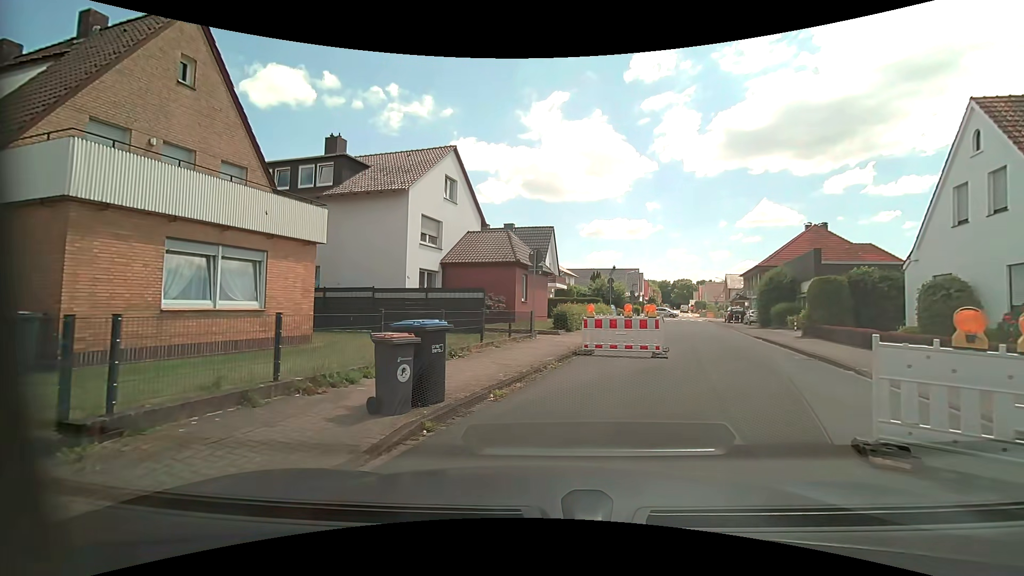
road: residential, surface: asphalt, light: Day
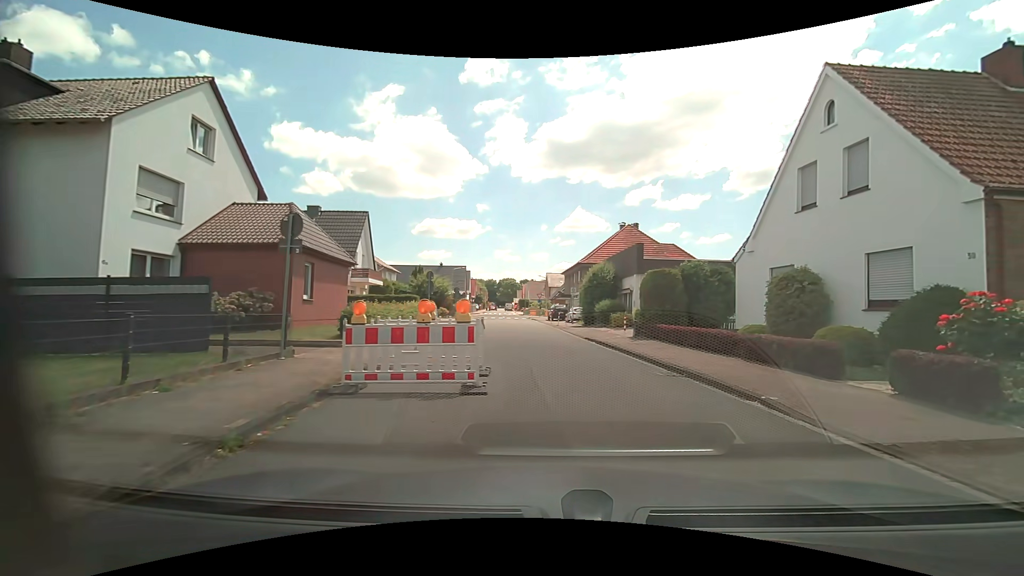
(+0.9, +6.1) m; +21°
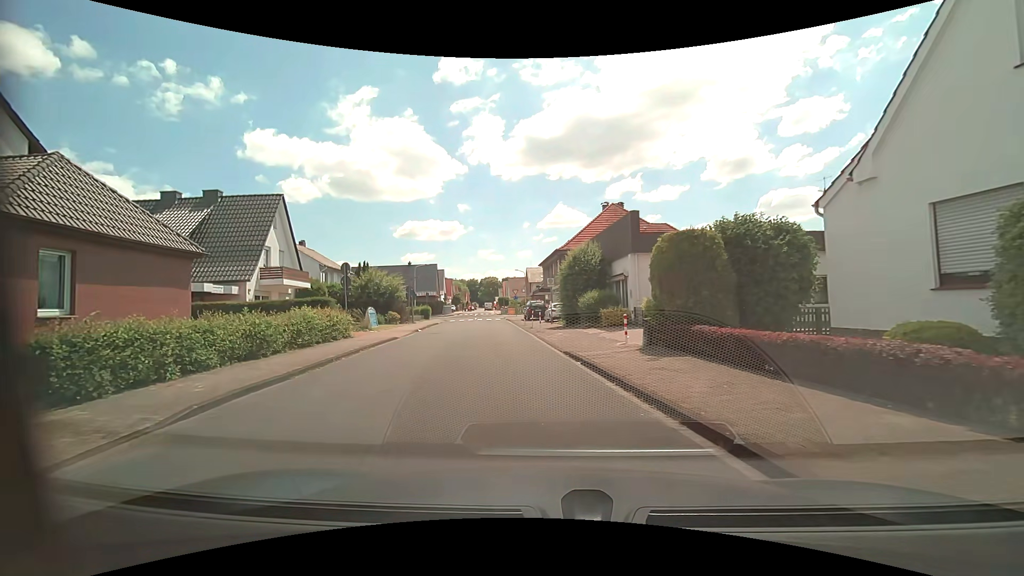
(+0.7, +9.4) m; +1°
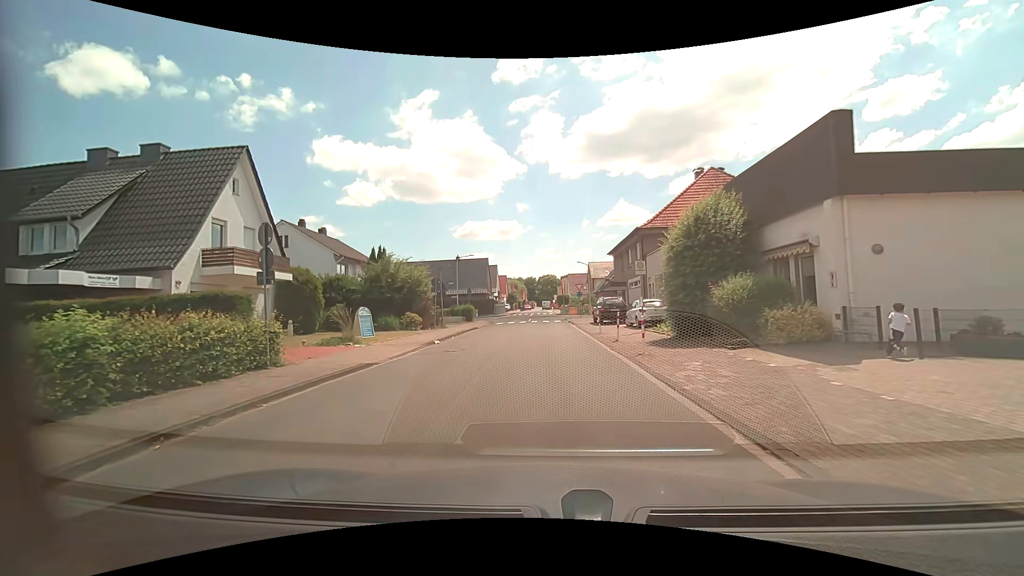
(-1.1, +12.0) m; -7°
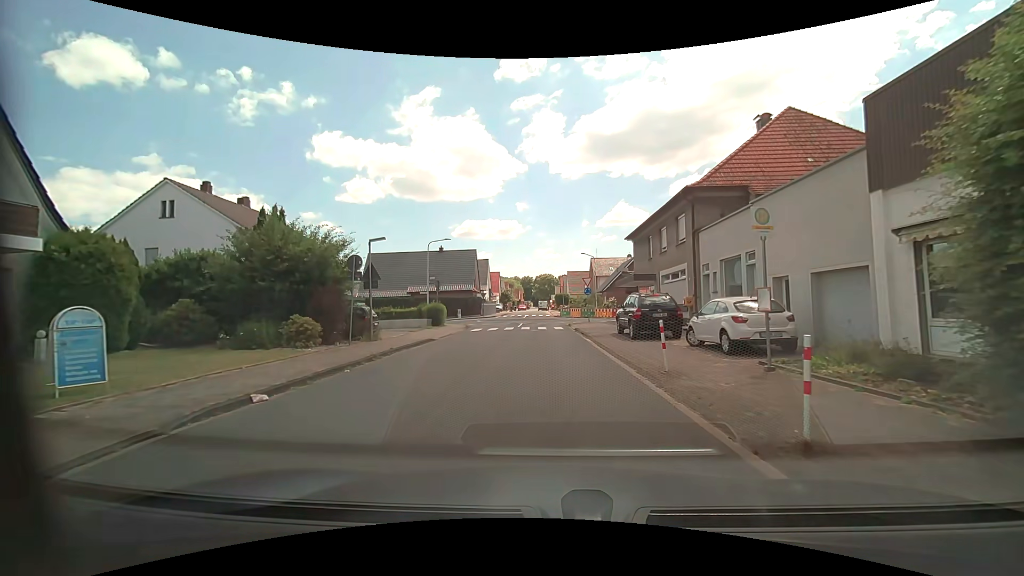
(0.0, +12.9) m; 0°
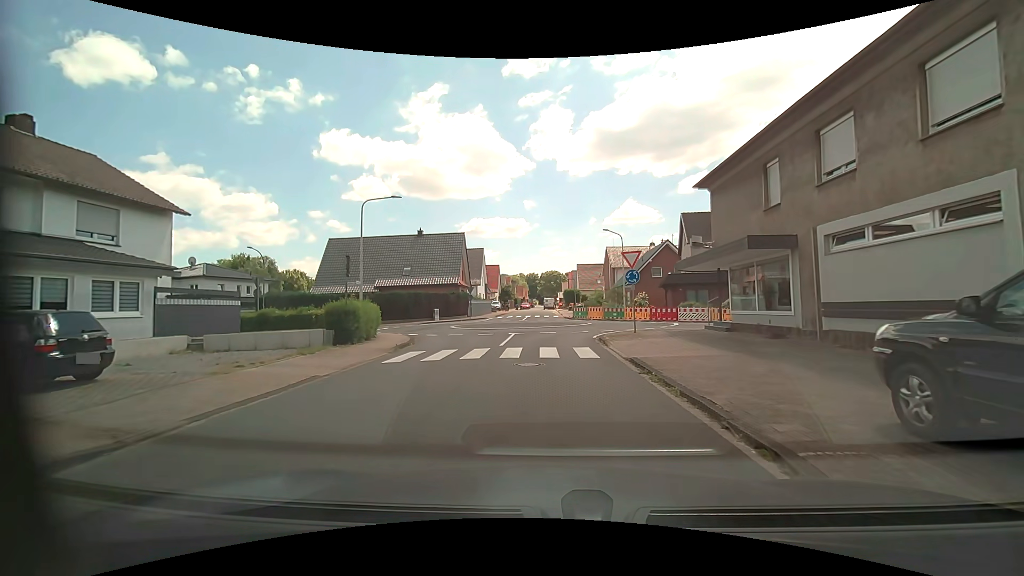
(-0.1, +16.7) m; 0°
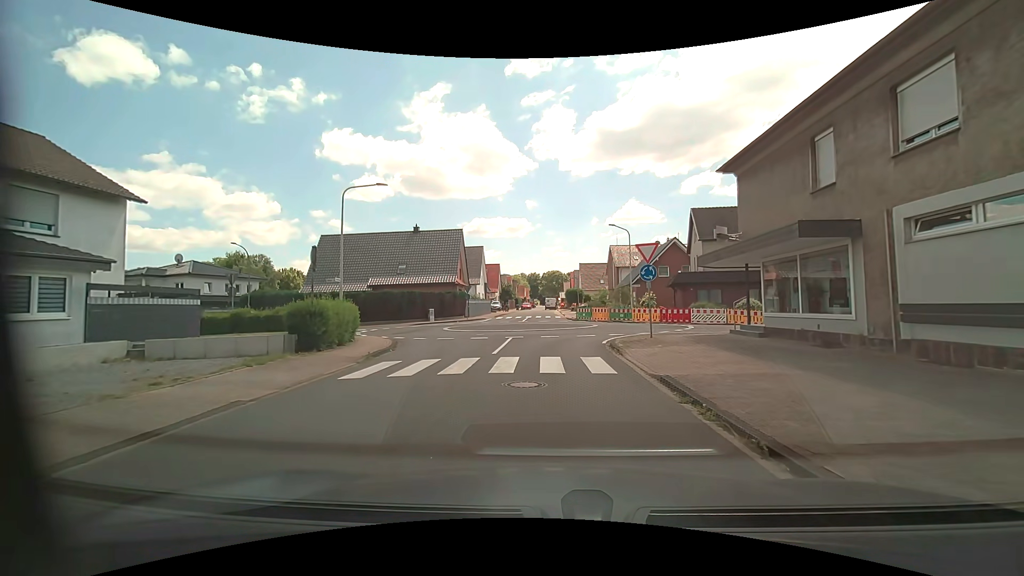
(0.0, +2.7) m; -1°
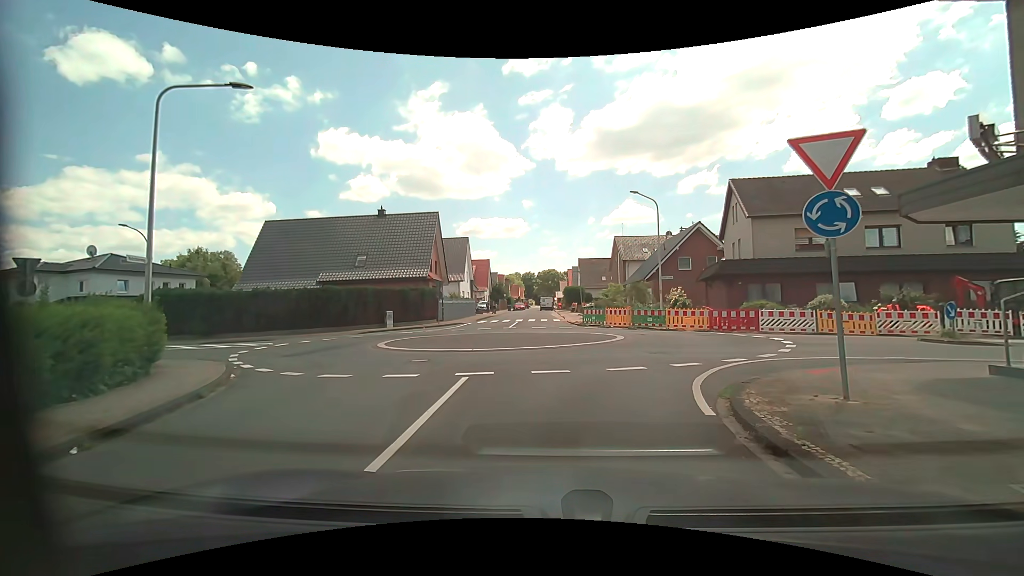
(+0.1, +11.1) m; +1°
(+1, +10) (+8, +16) (+18, +15) (+28, +14) (+38, +13) (+48, +13) (+58, +11) (+67, +8) (+77, +6) (+87, +4) m
